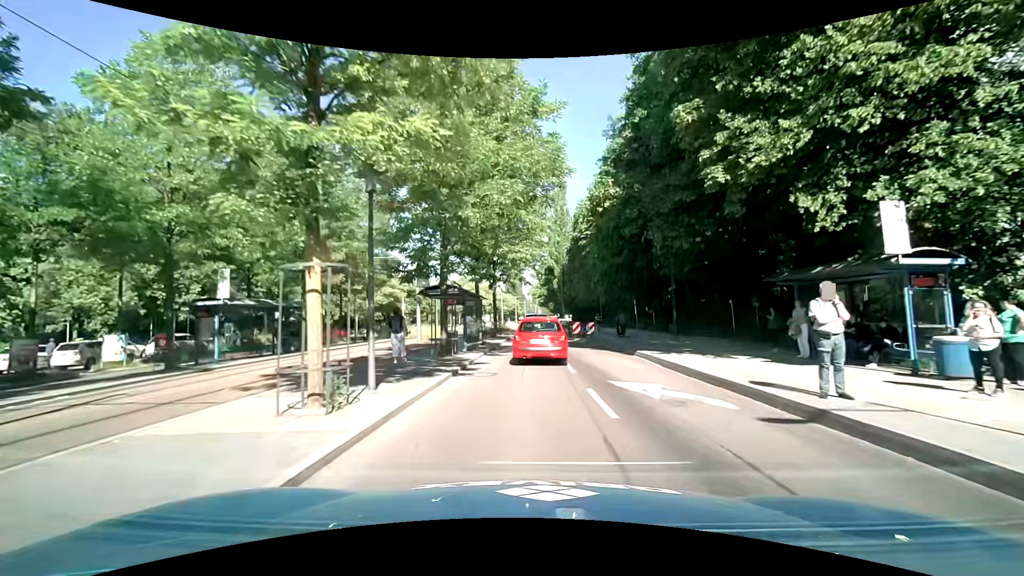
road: secondary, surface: asphalt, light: Day
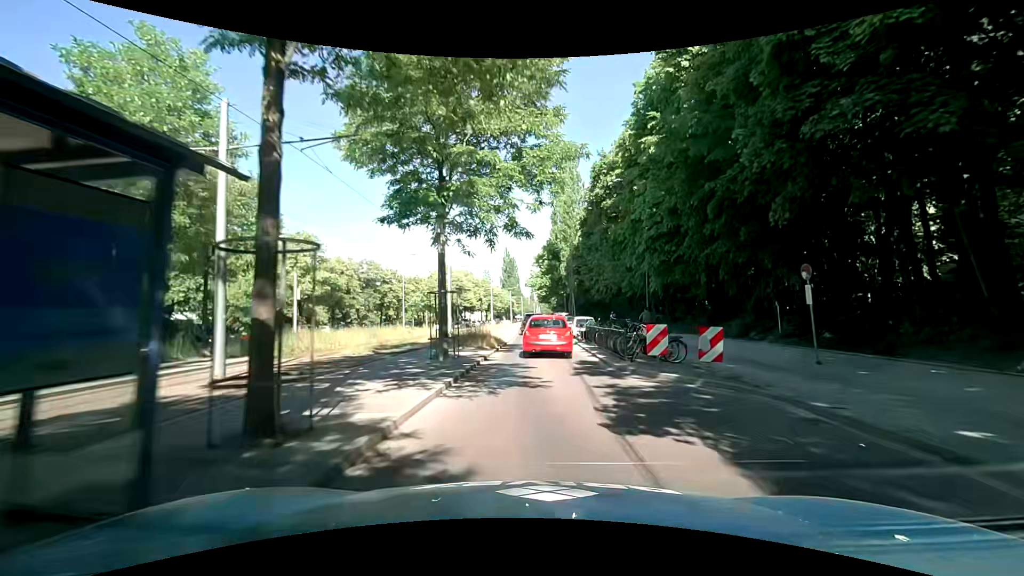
(0.0, +22.0) m; 0°
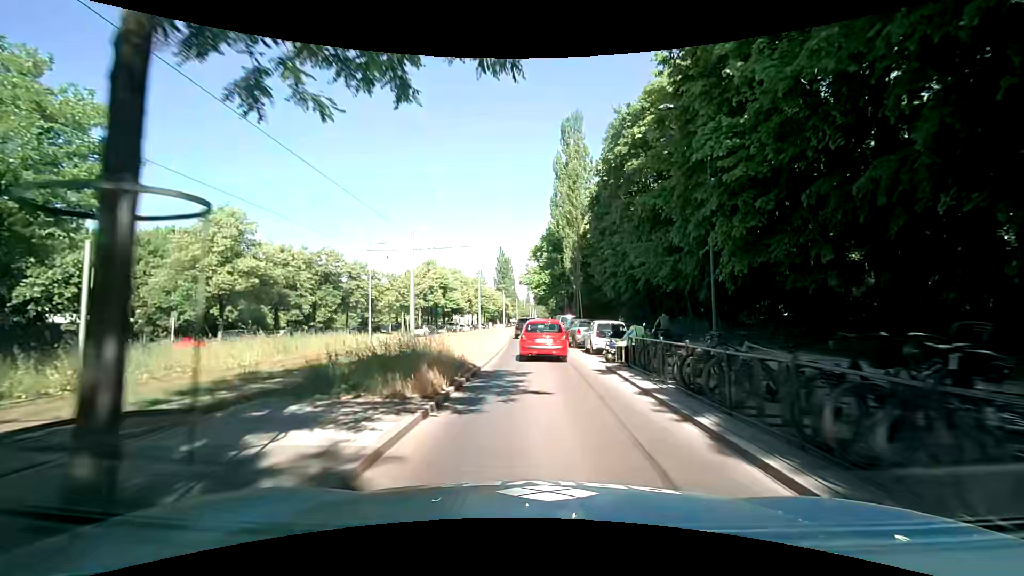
(+0.1, +12.3) m; 0°
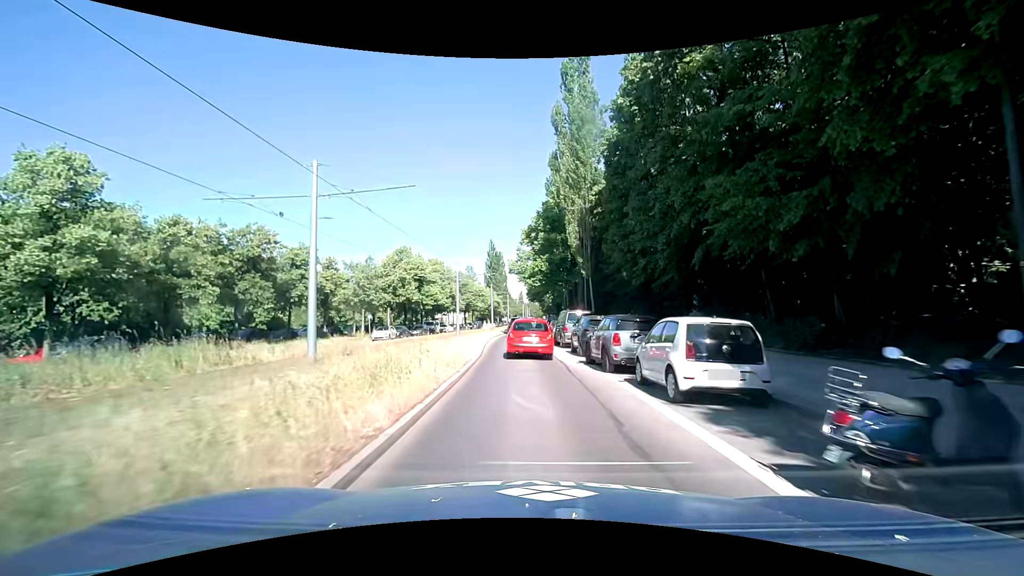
(+0.2, +13.1) m; +1°
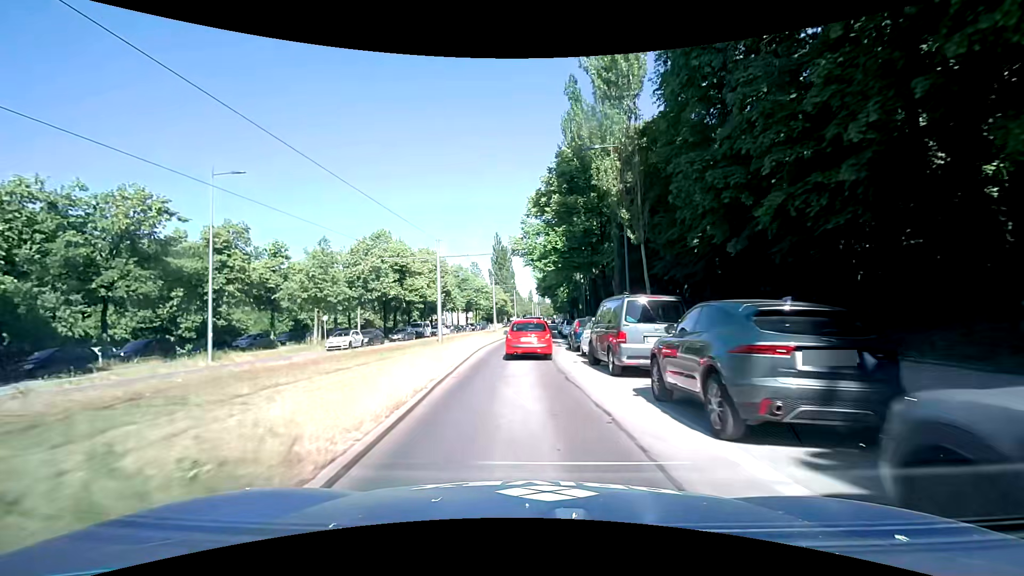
(+0.1, +13.9) m; 0°
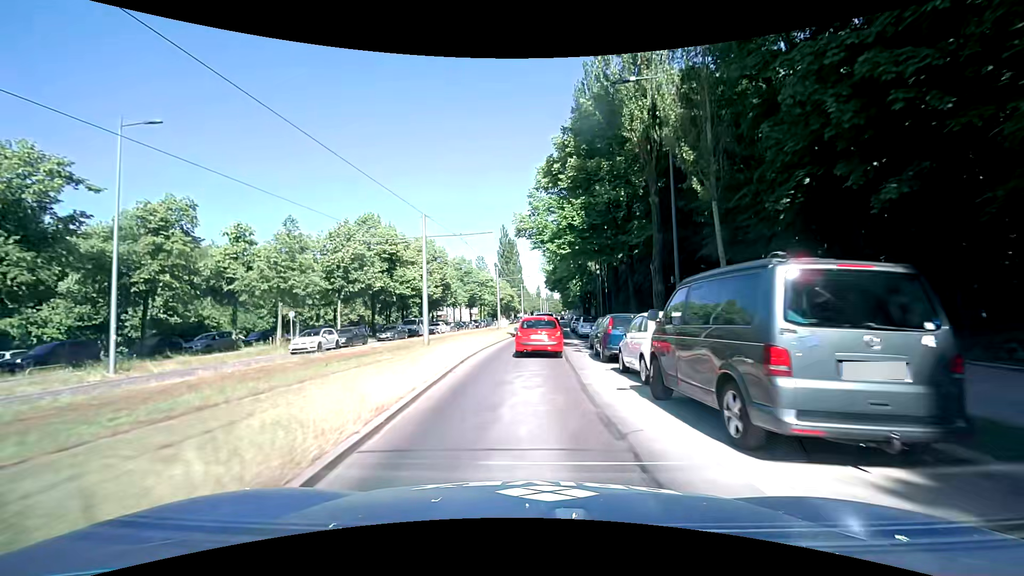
(-0.1, +6.9) m; 0°
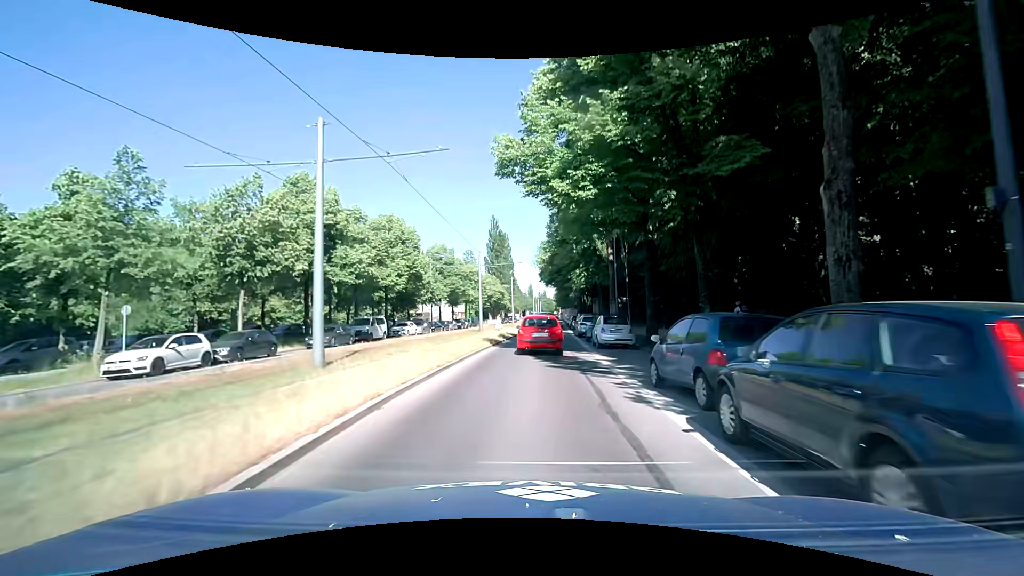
(-0.1, +12.6) m; 0°
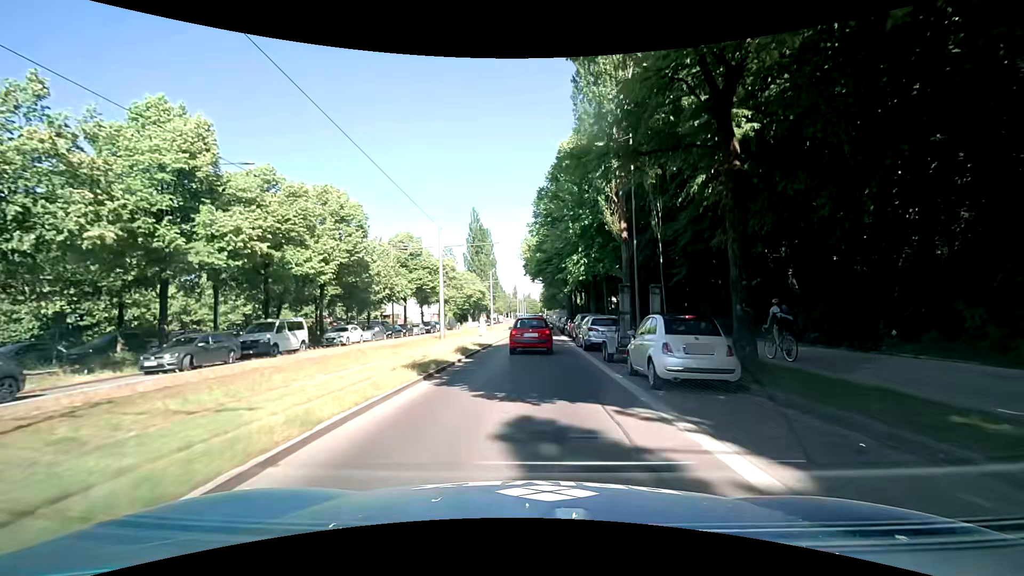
(+0.1, +12.1) m; +2°
(0, +10) (0, +20) (0, +30) (0, +40) (+1, +50) (+1, +60) (+1, +70) (+1, +80) (+2, +90) (+2, +100) m
